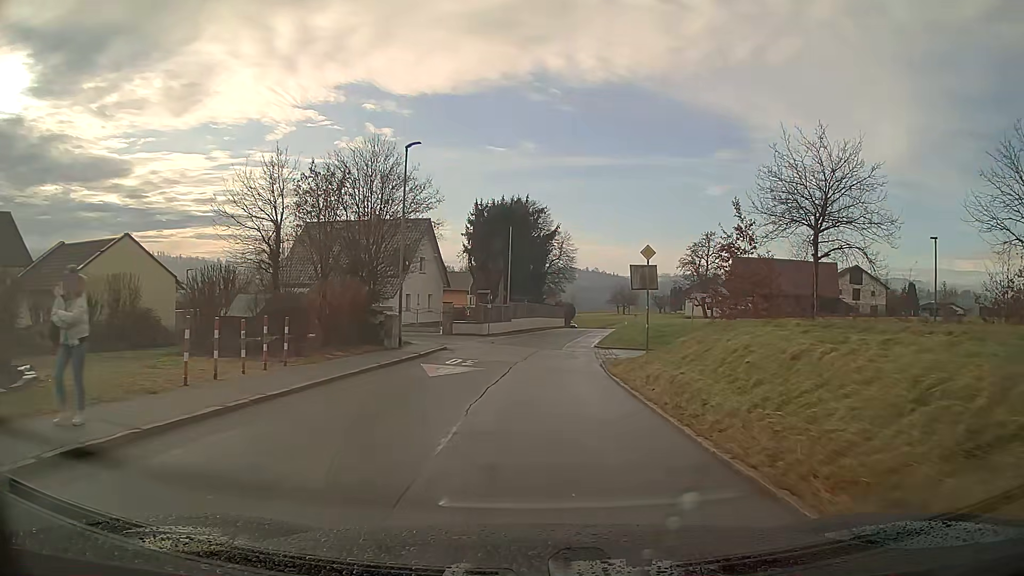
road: tertiary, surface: asphalt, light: Day
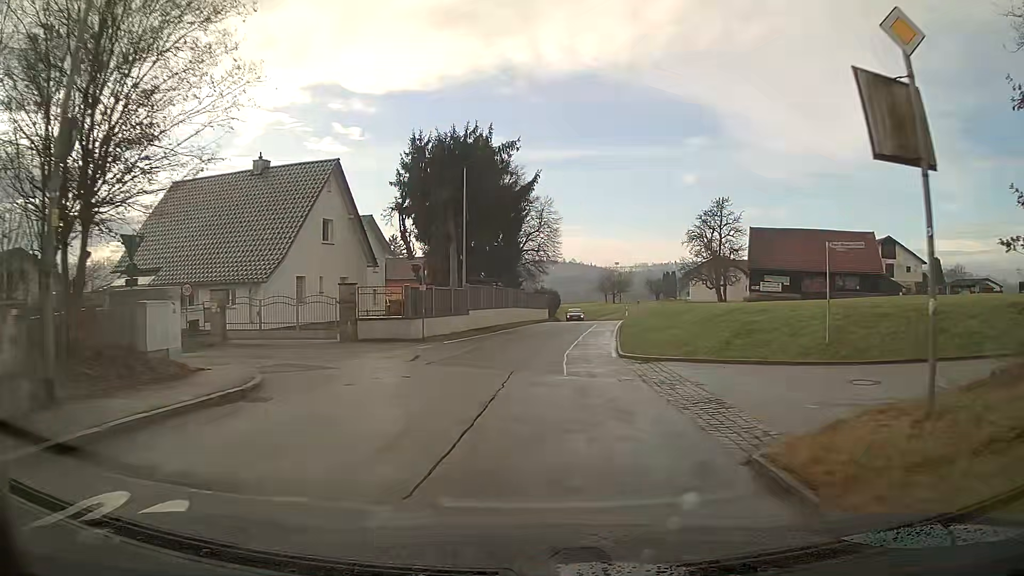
(+0.2, +19.2) m; +2°
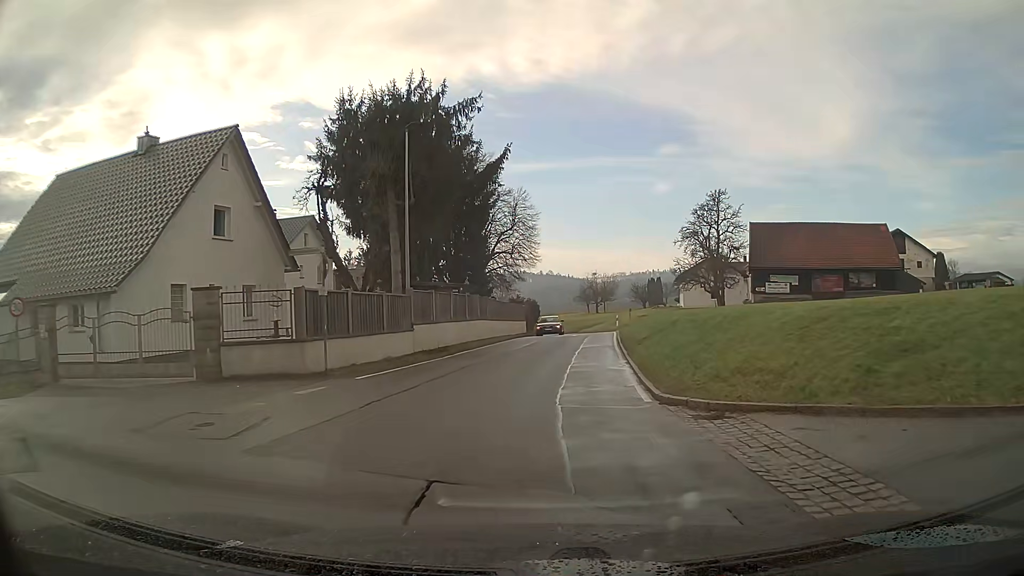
(+0.2, +9.4) m; +3°
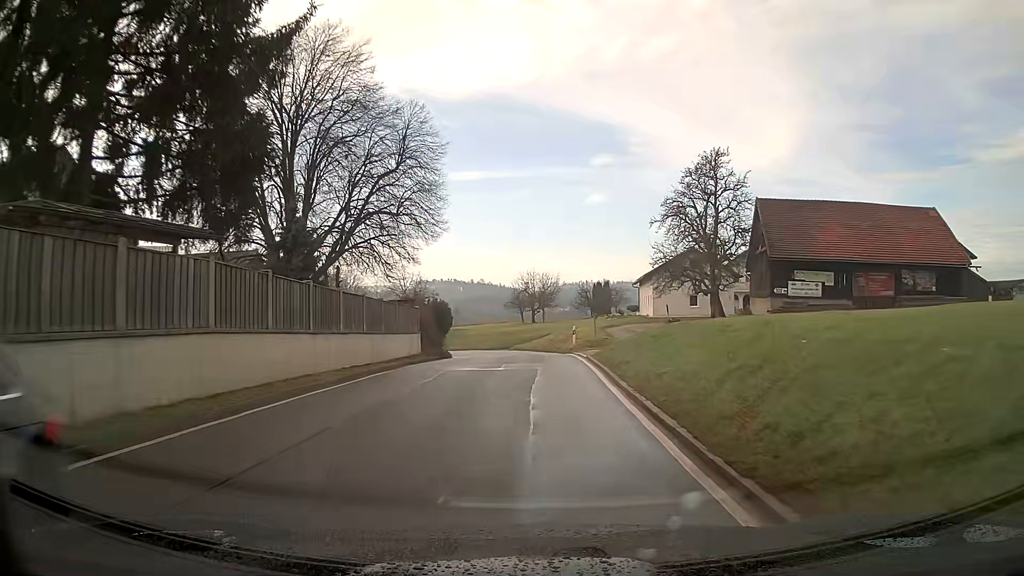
(+1.0, +23.0) m; +5°
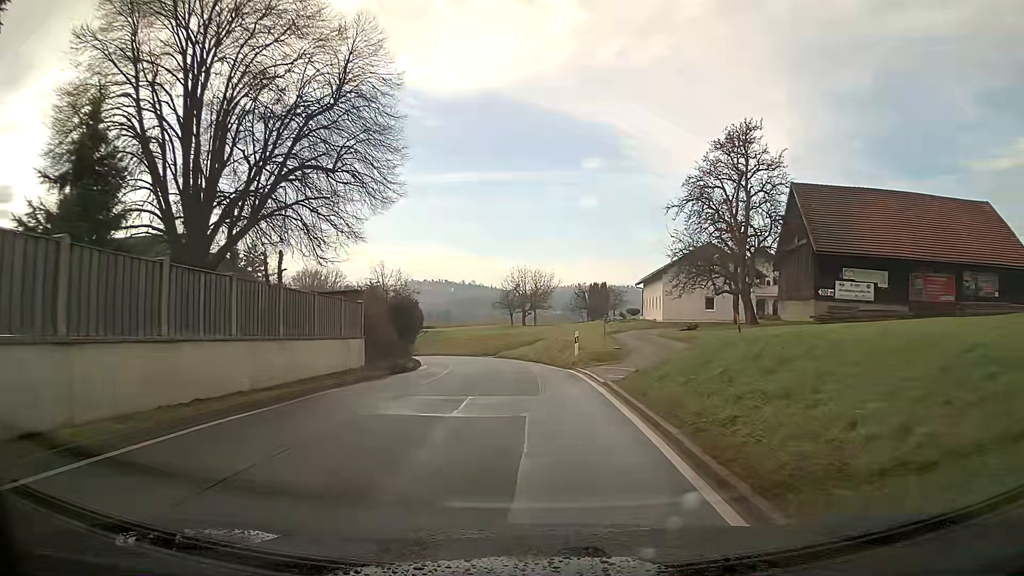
(+0.1, +9.2) m; +1°
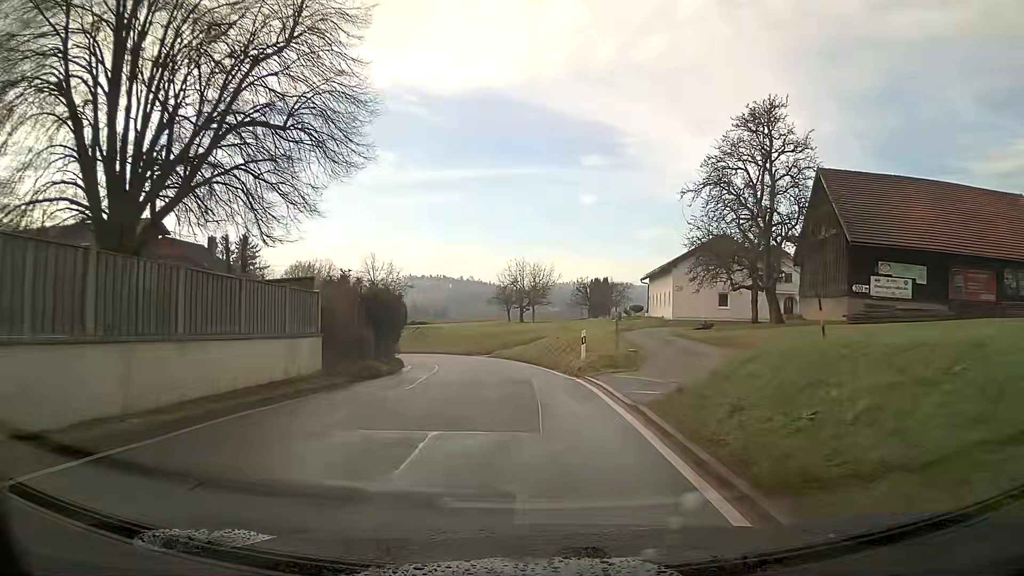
(0.0, +4.6) m; 0°
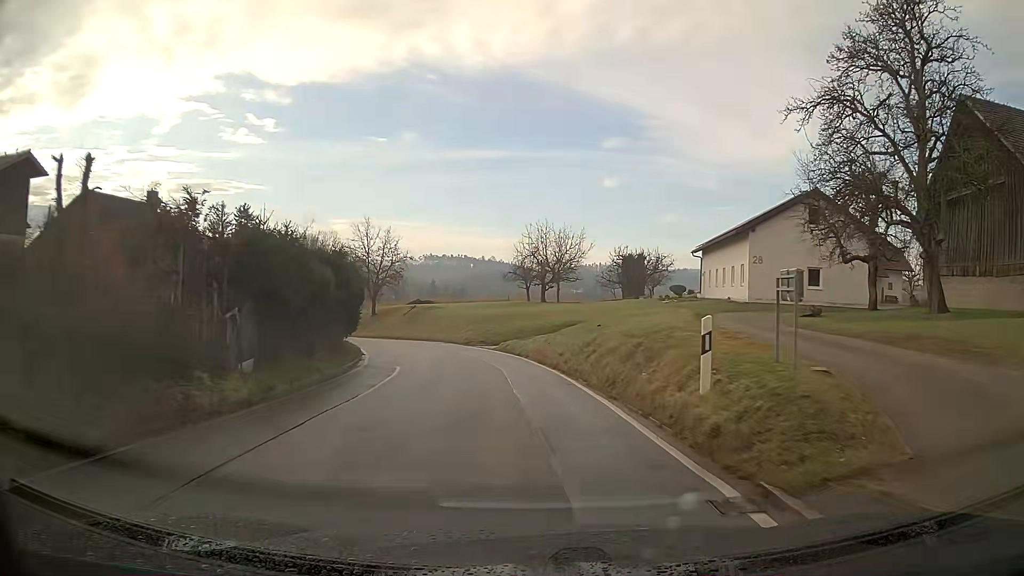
(-0.2, +14.0) m; -2°
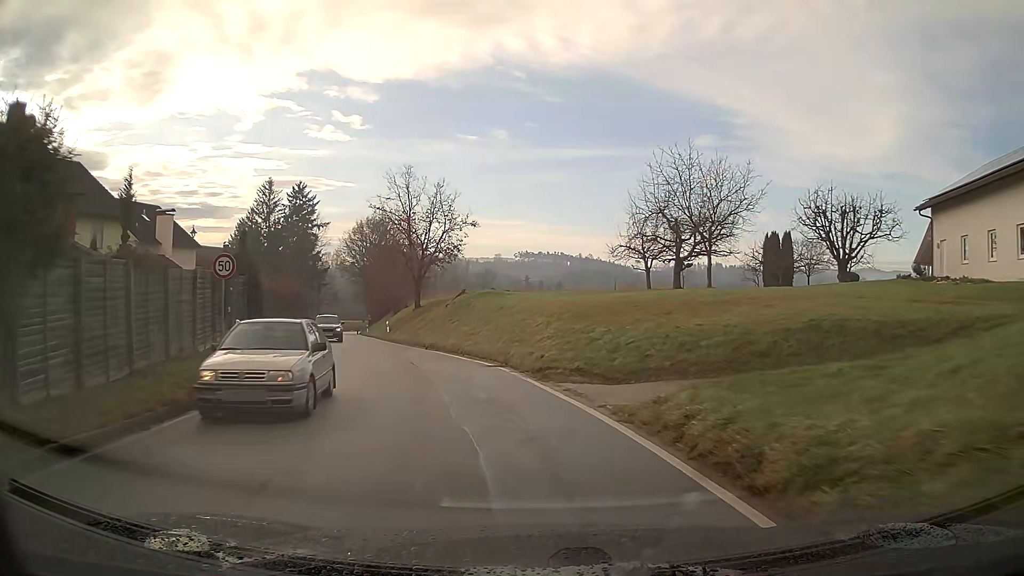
(-1.7, +23.7) m; -9°
